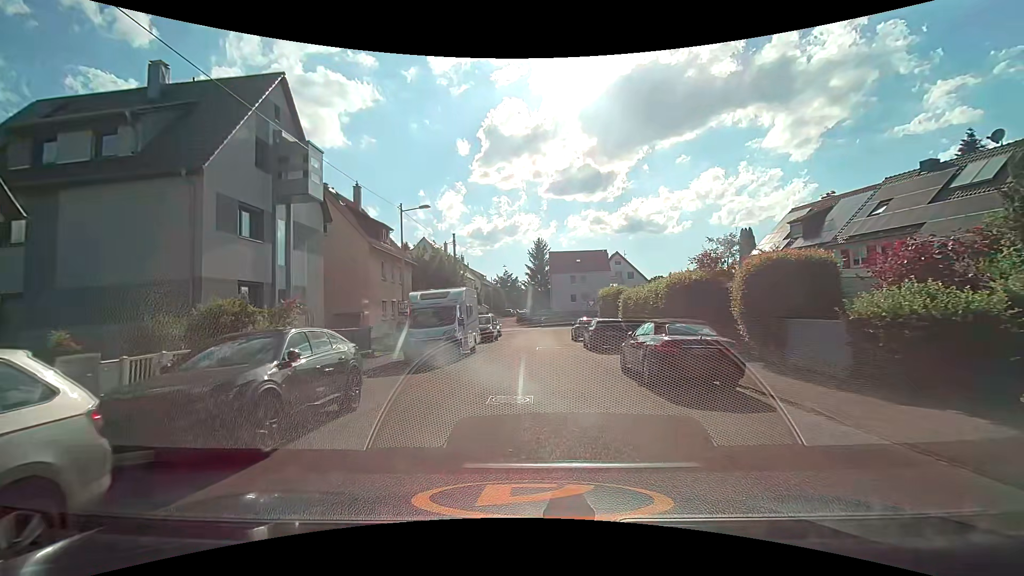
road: residential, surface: asphalt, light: Day
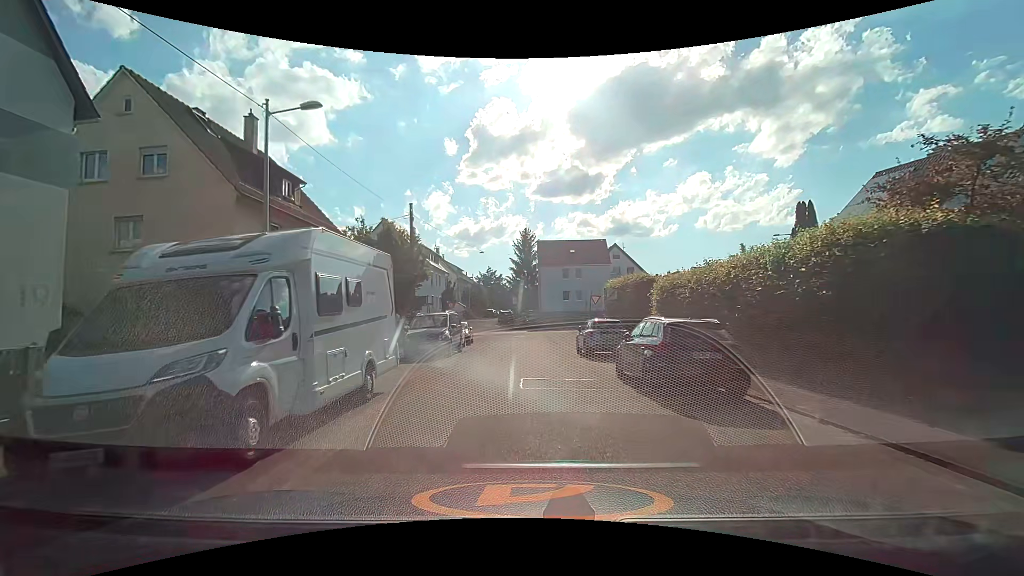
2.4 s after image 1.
(+0.1, +12.8) m; +1°
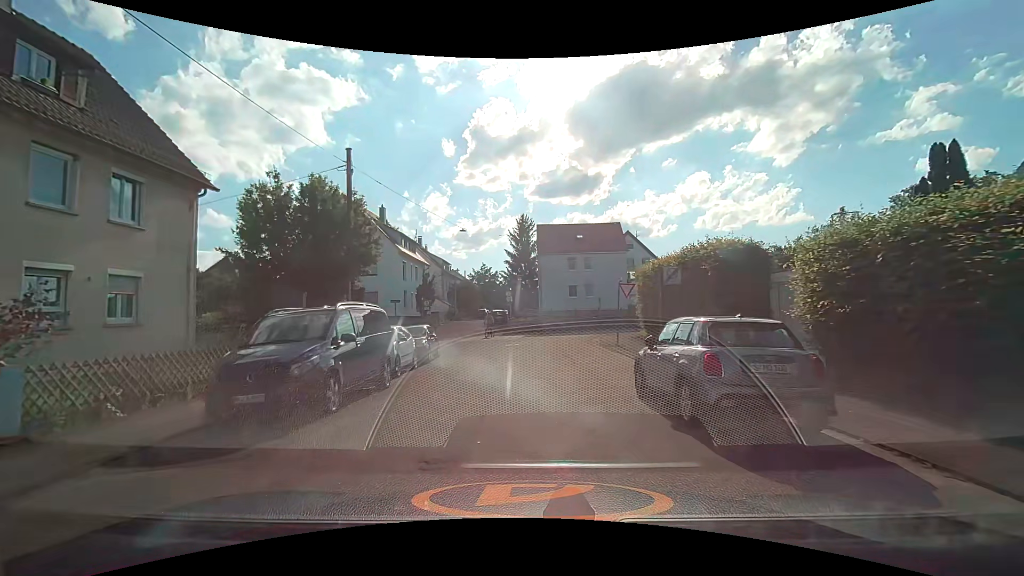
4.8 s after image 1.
(+0.2, +12.2) m; +1°
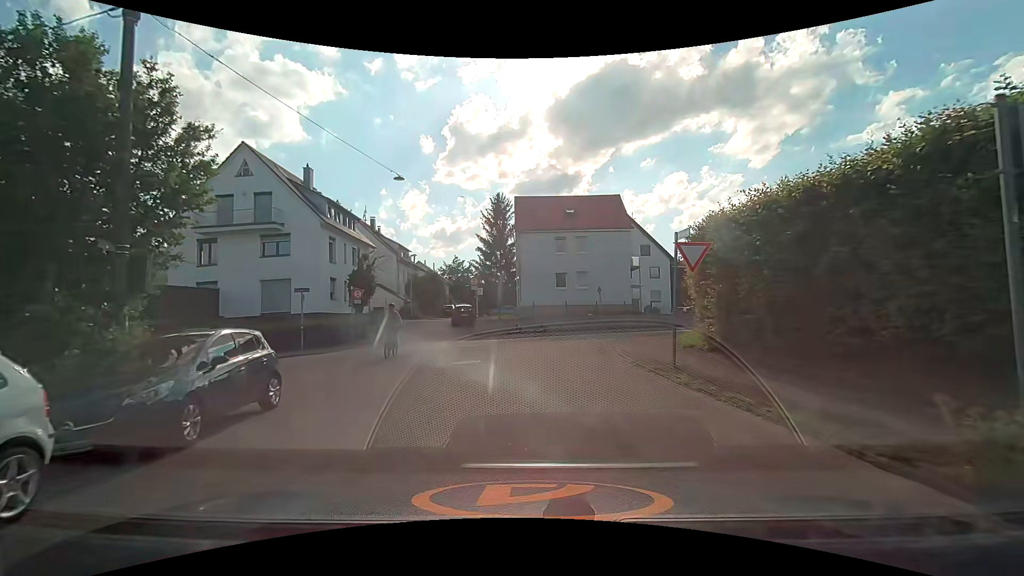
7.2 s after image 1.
(0.0, +12.2) m; +2°
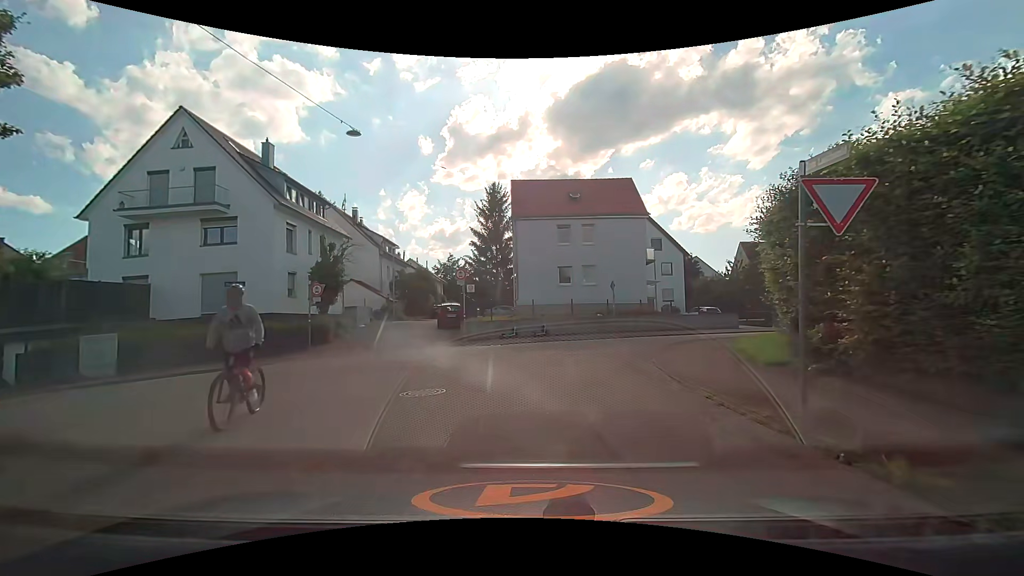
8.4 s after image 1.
(0.0, +5.6) m; 0°
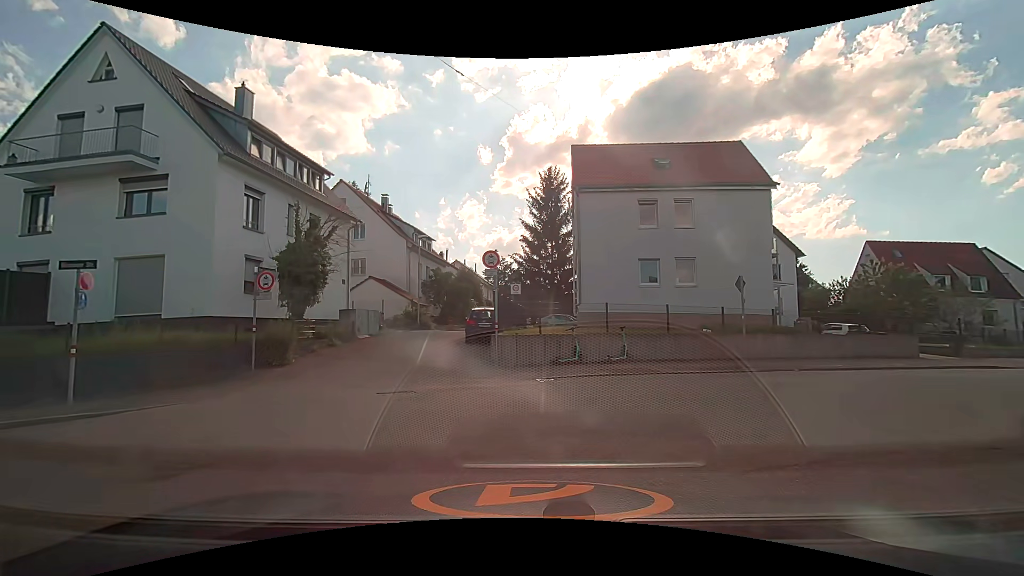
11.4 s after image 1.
(-0.2, +9.6) m; -6°
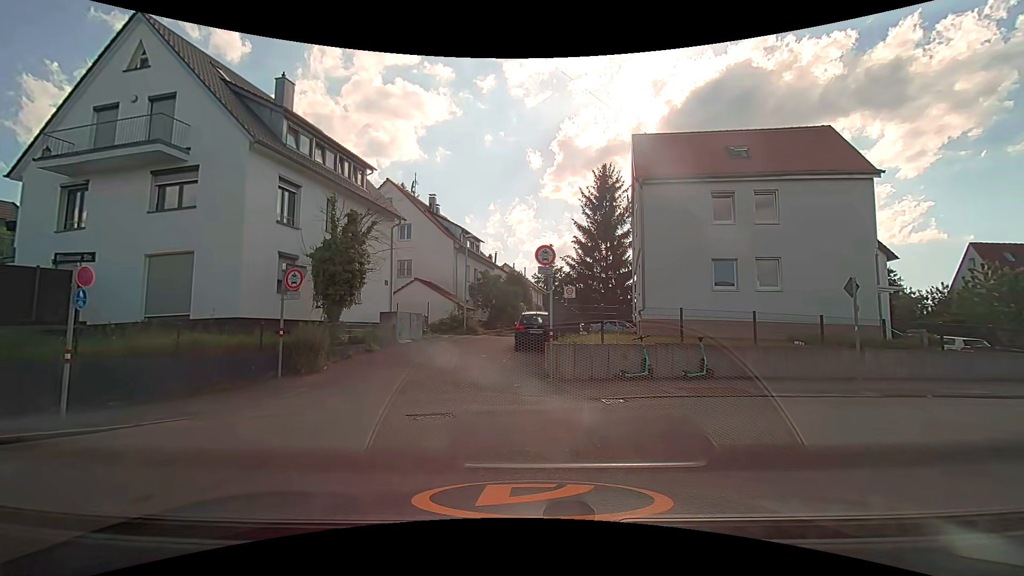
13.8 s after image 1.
(-0.1, +2.1) m; -3°
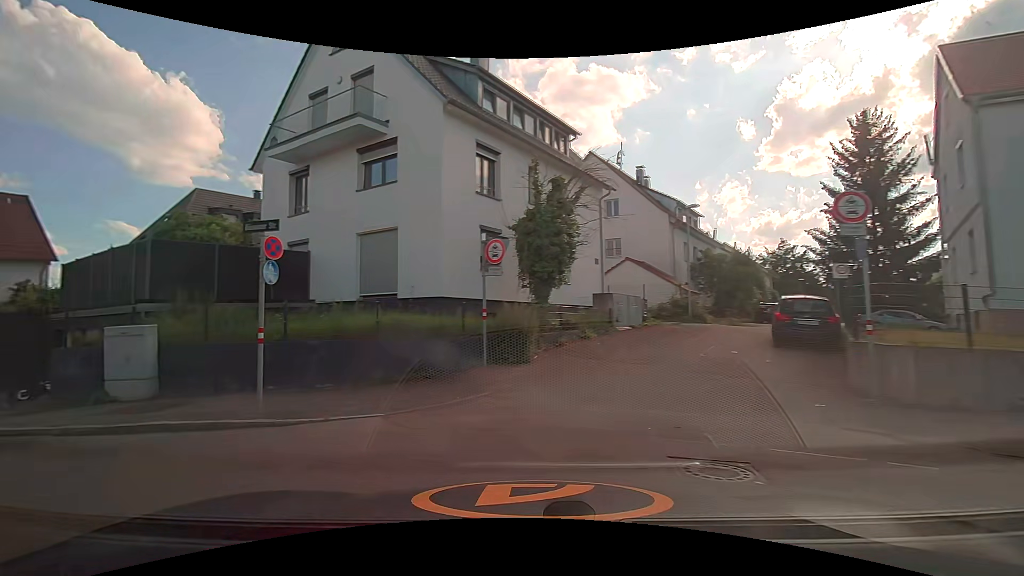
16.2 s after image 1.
(-0.7, +3.7) m; -25°
(-6, +7) (-15, +10) (-25, +12) (-35, +13) (-45, +15) (-55, +15) (-65, +16) (-75, +17) (-85, +17) (-95, +17) m
